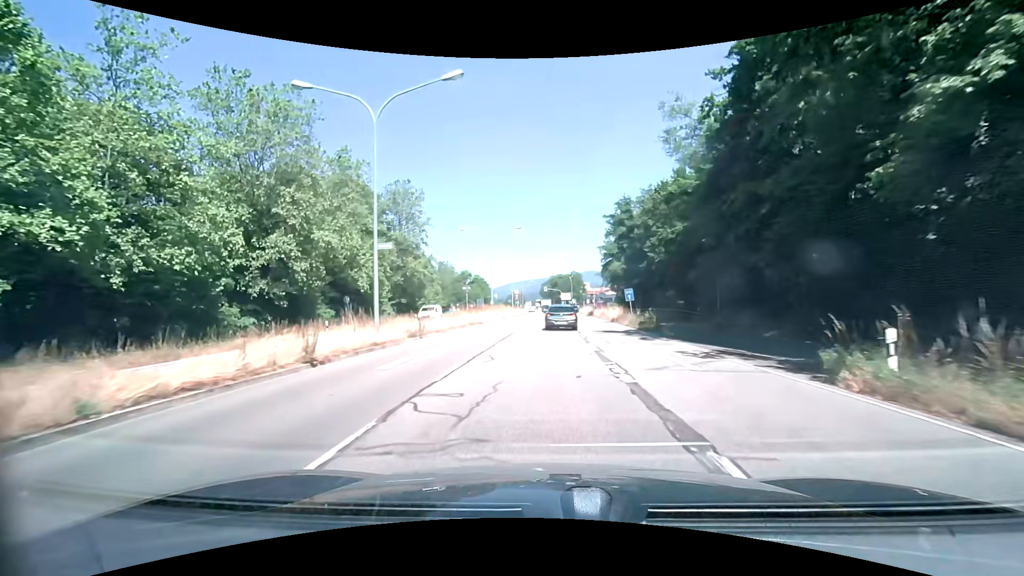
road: primary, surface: asphalt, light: Day
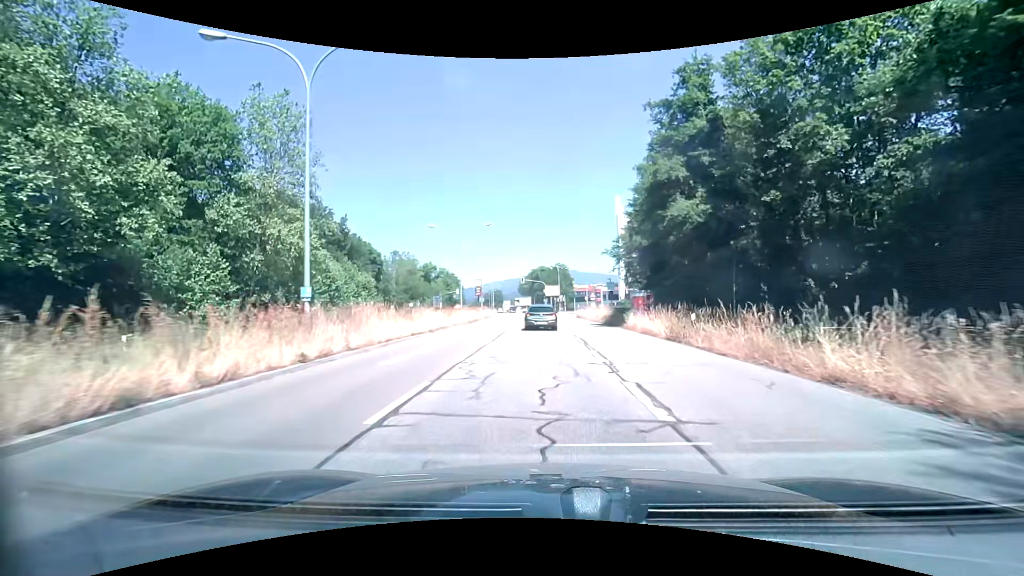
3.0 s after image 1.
(+0.8, +39.1) m; +2°
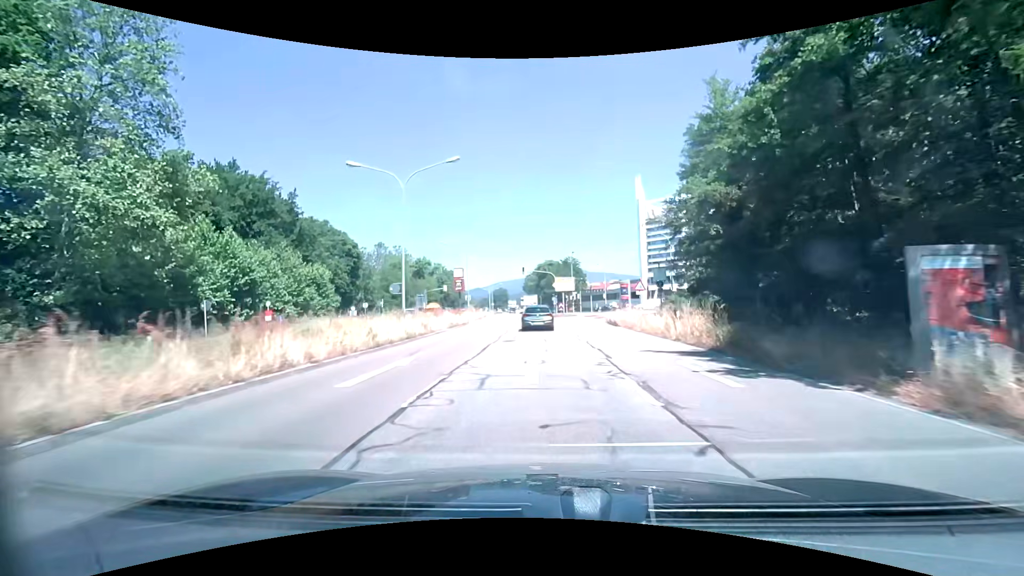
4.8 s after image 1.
(-0.2, +23.1) m; -1°
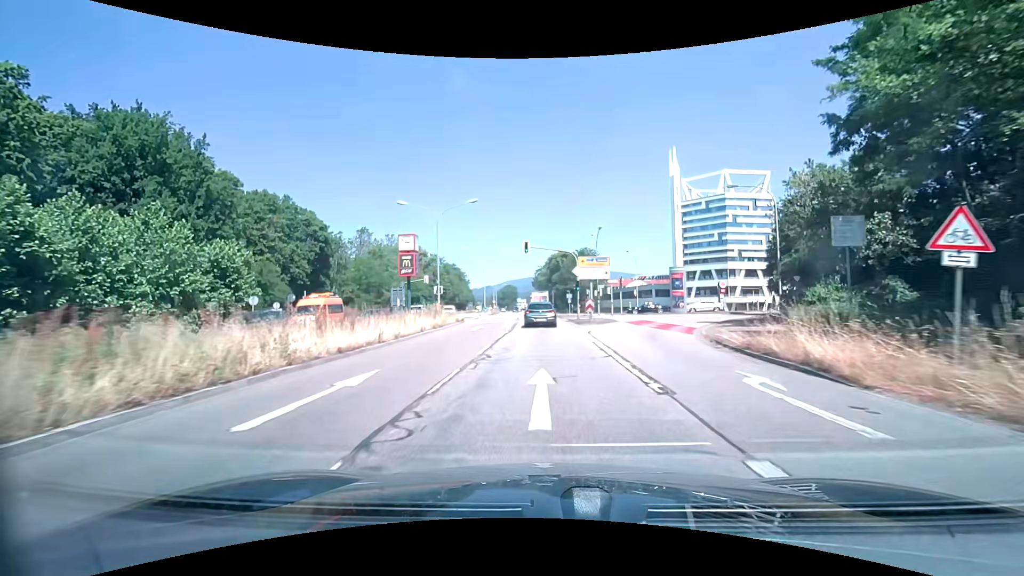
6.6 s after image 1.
(-0.3, +23.2) m; -1°
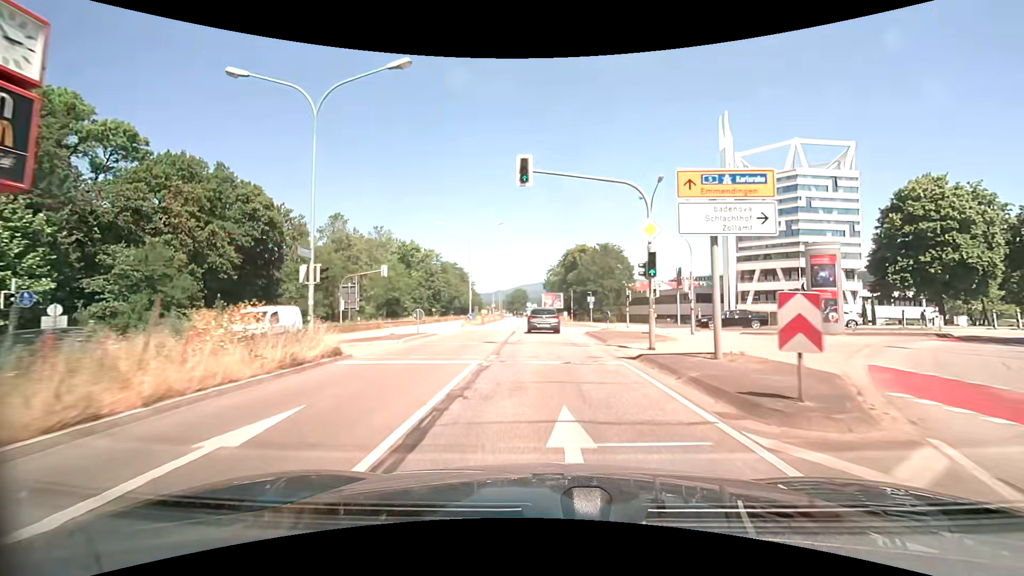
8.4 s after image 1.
(-0.2, +23.6) m; -1°
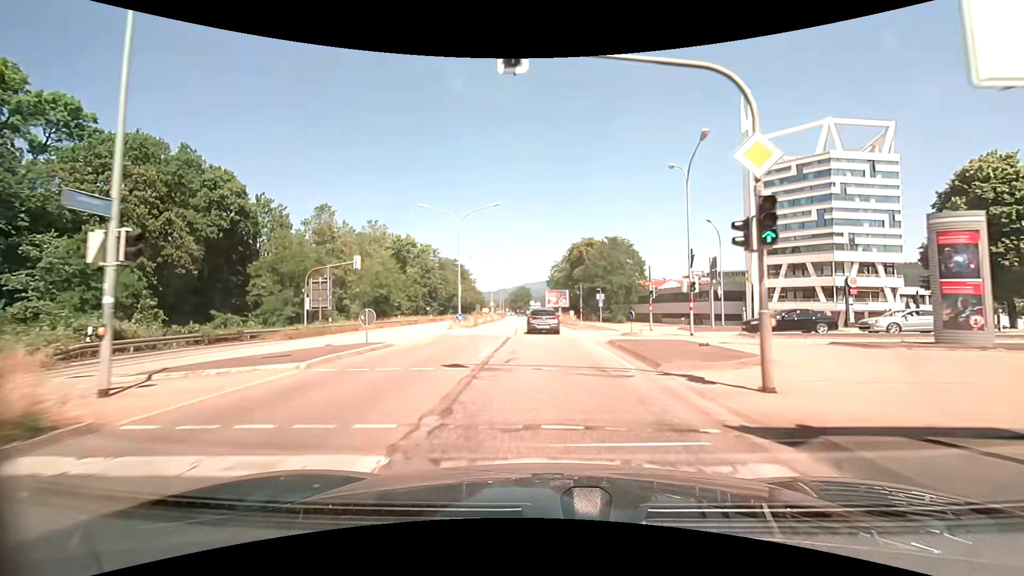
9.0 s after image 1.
(0.0, +7.9) m; 0°
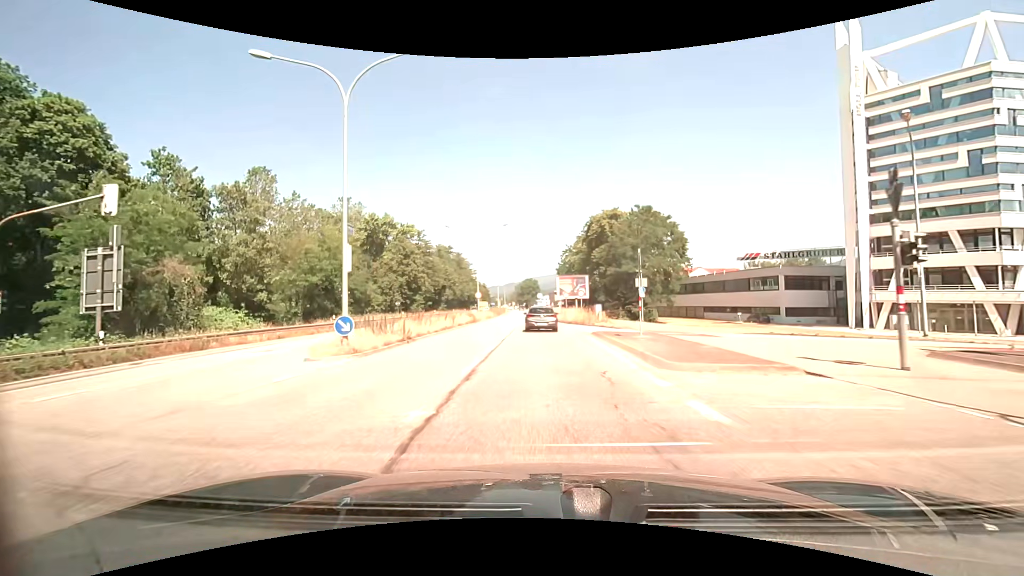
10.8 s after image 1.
(-0.2, +23.8) m; 0°
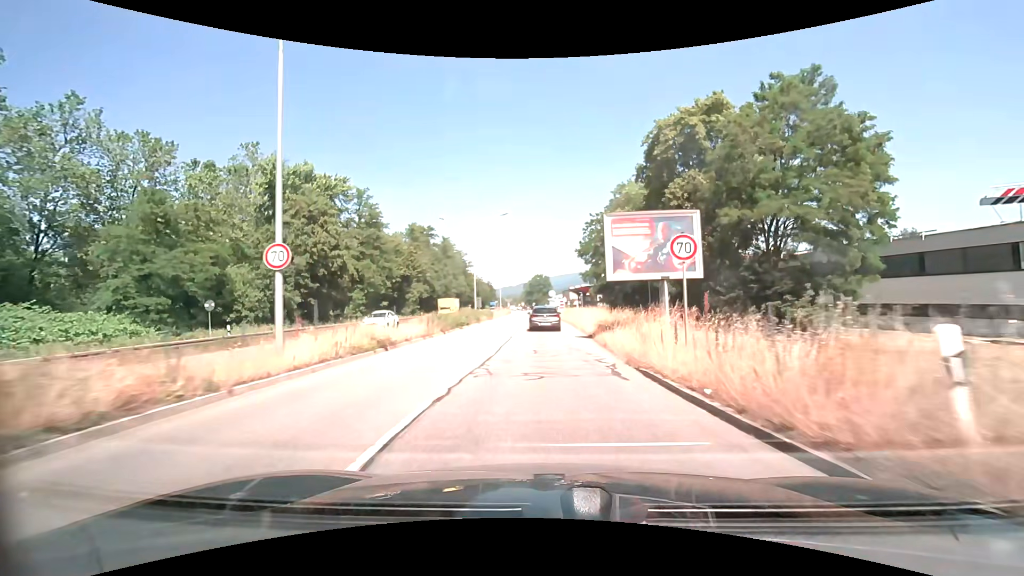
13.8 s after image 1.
(-1.2, +40.3) m; -2°
(0, +10) (0, +20) (0, +30) (0, +40) (-1, +50) (-1, +60) (-1, +70) (-1, +80) (-2, +90) (-2, +100) m
